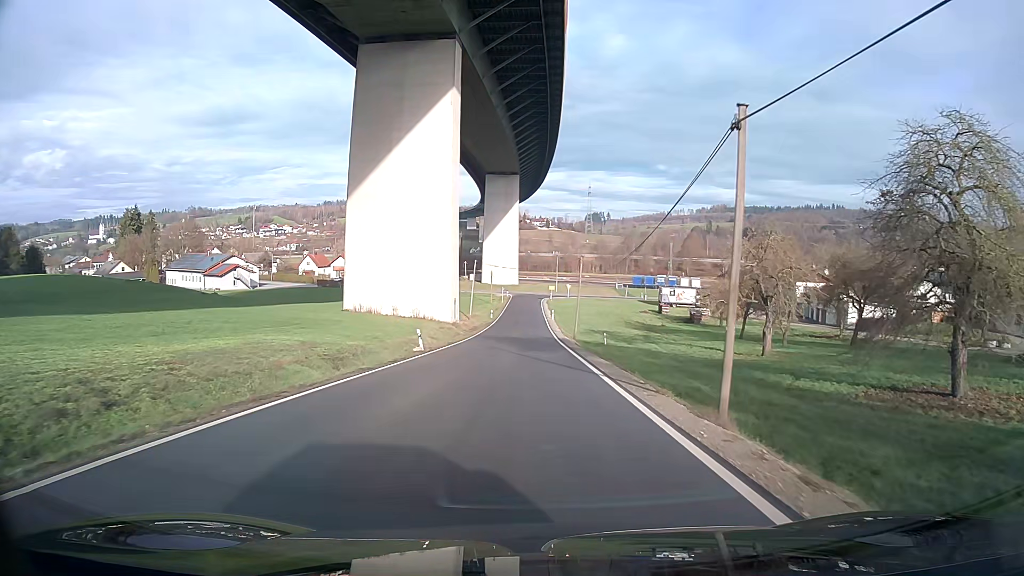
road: unclassified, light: Day
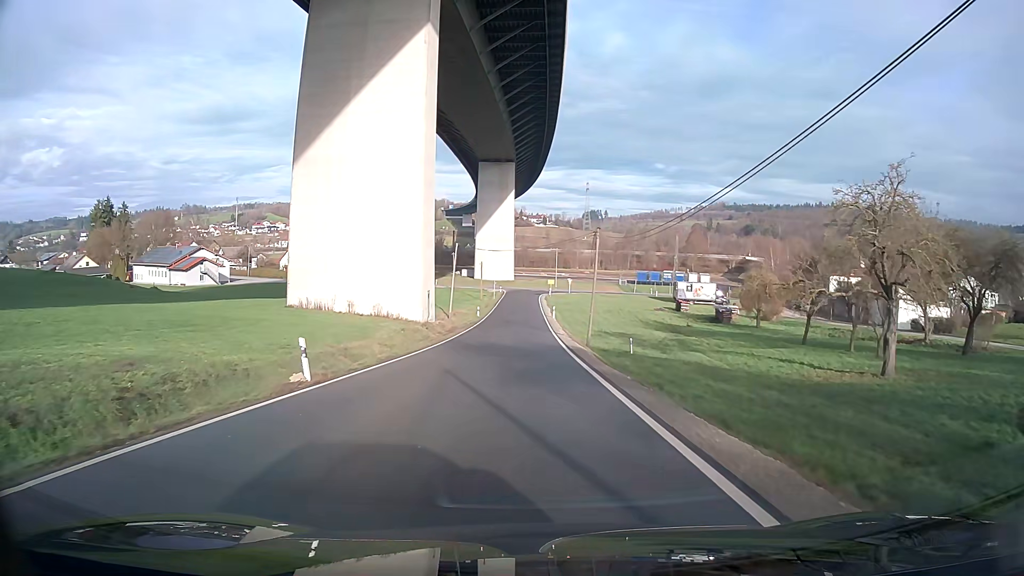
(0.0, +15.1) m; 0°
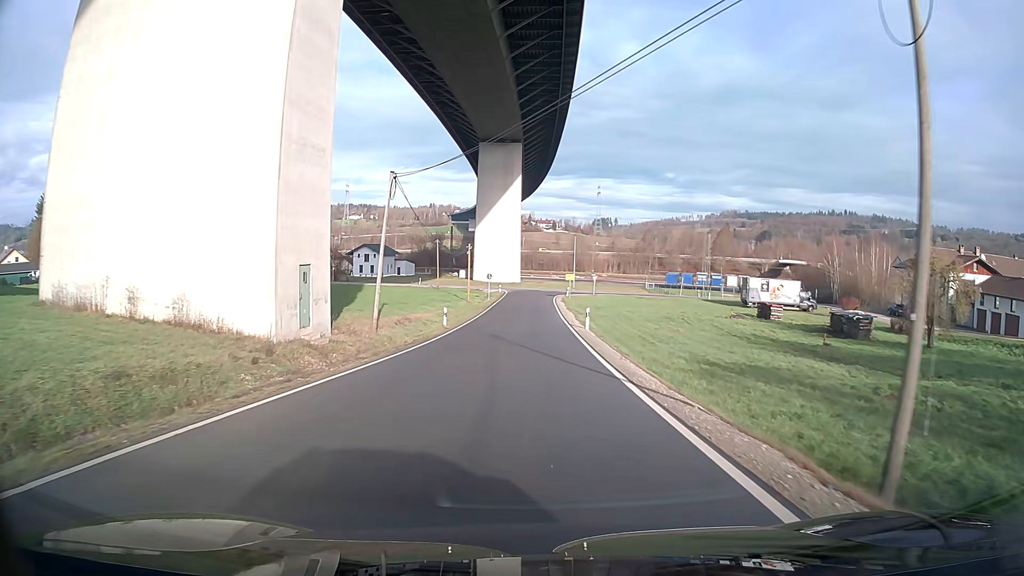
(-0.2, +30.4) m; 0°
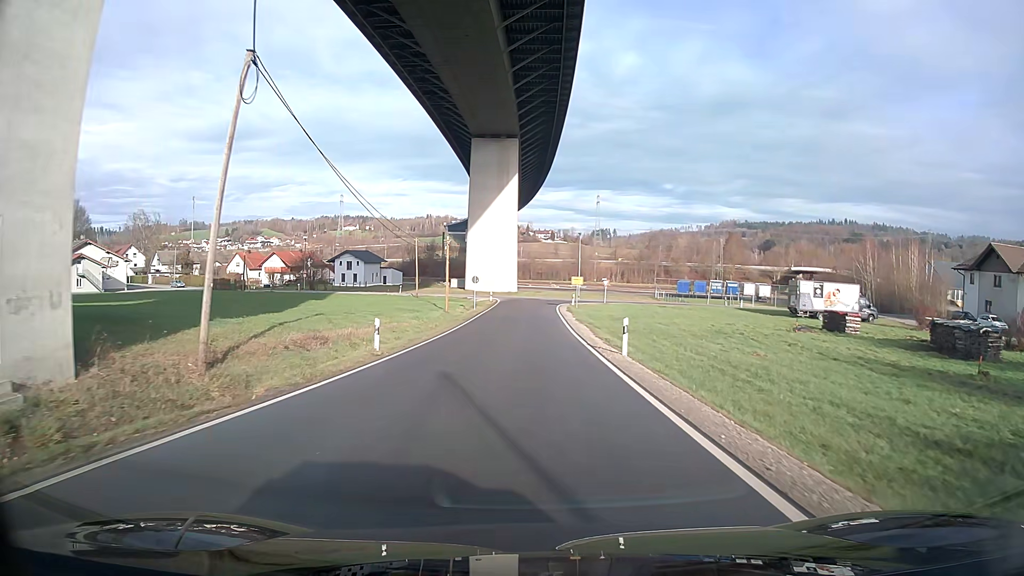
(0.0, +14.7) m; 0°
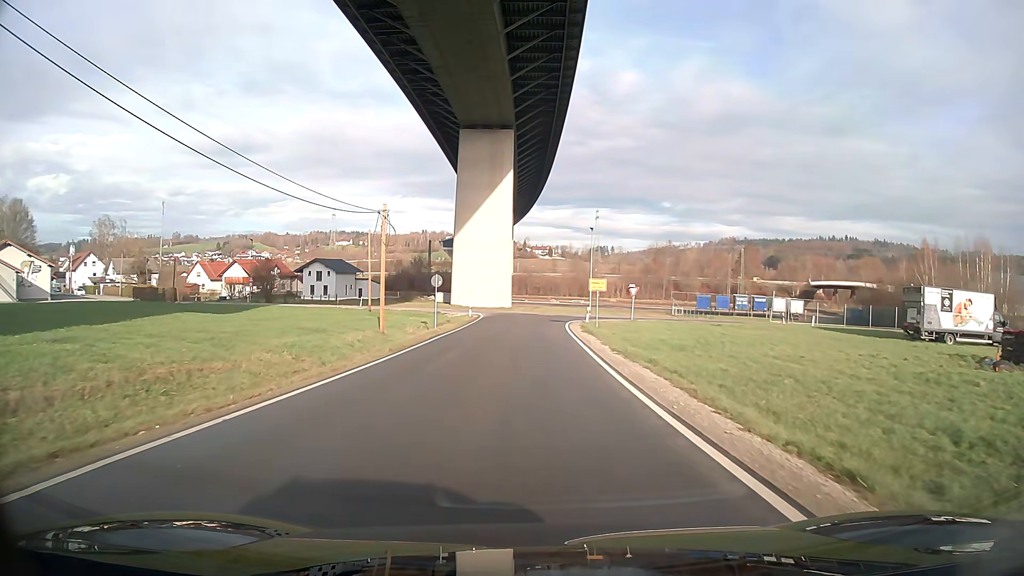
(0.0, +20.4) m; 0°
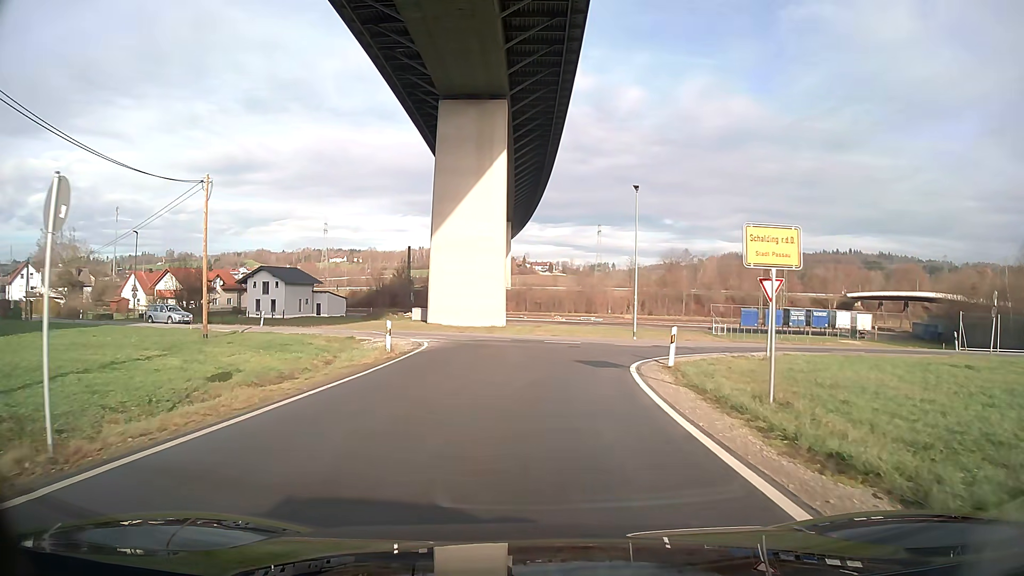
(-0.1, +27.8) m; 0°
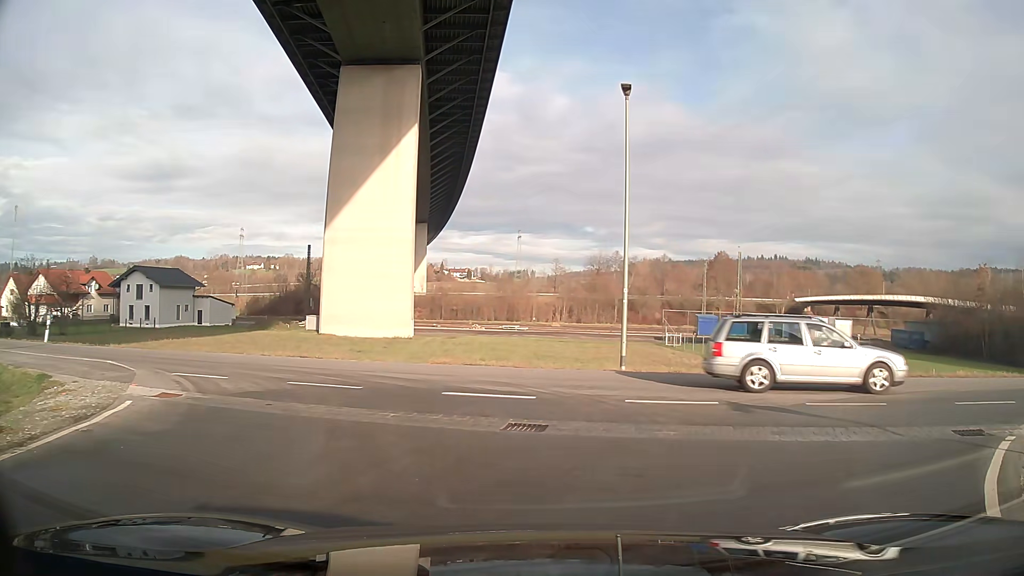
(+0.6, +16.9) m; +9°
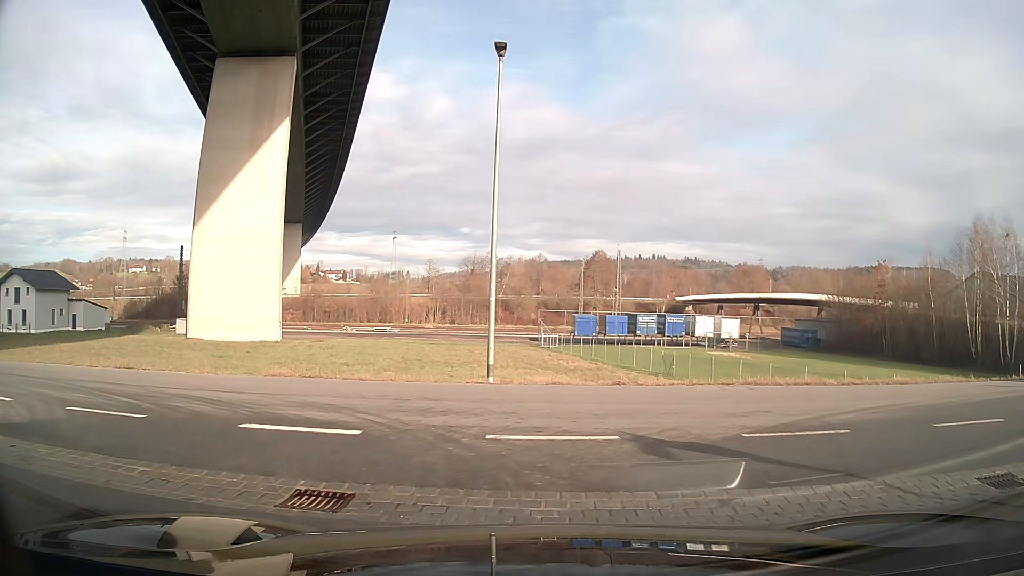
(+0.2, +3.1) m; +10°
(+5, +8) (+14, +11) (+24, +12) (+34, +13) (+44, +14) (+54, +16) (+64, +17) (+74, +19) (+83, +21) (+93, +23) m
